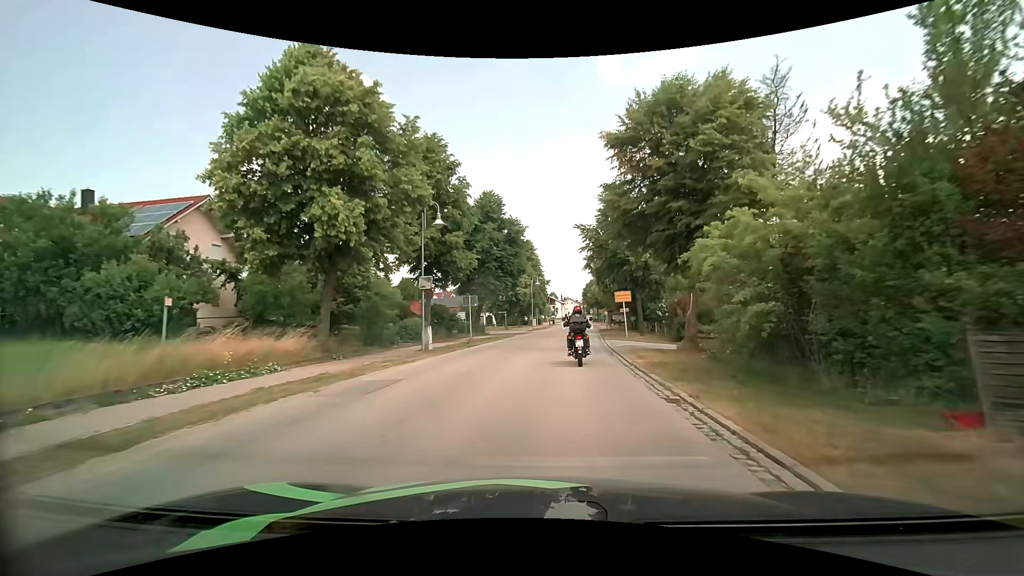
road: secondary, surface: asphalt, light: Day
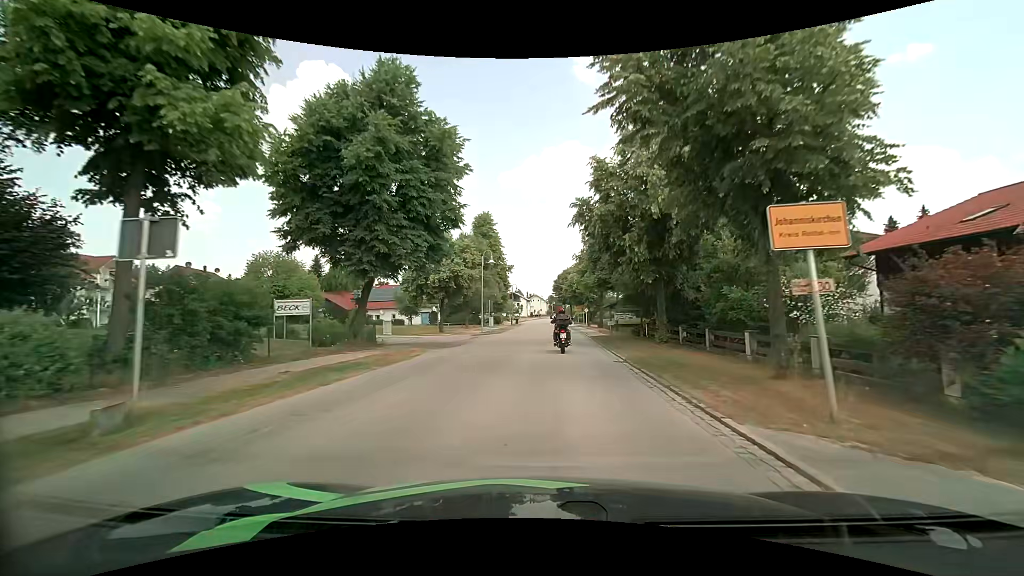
(+1.0, +23.6) m; +4°
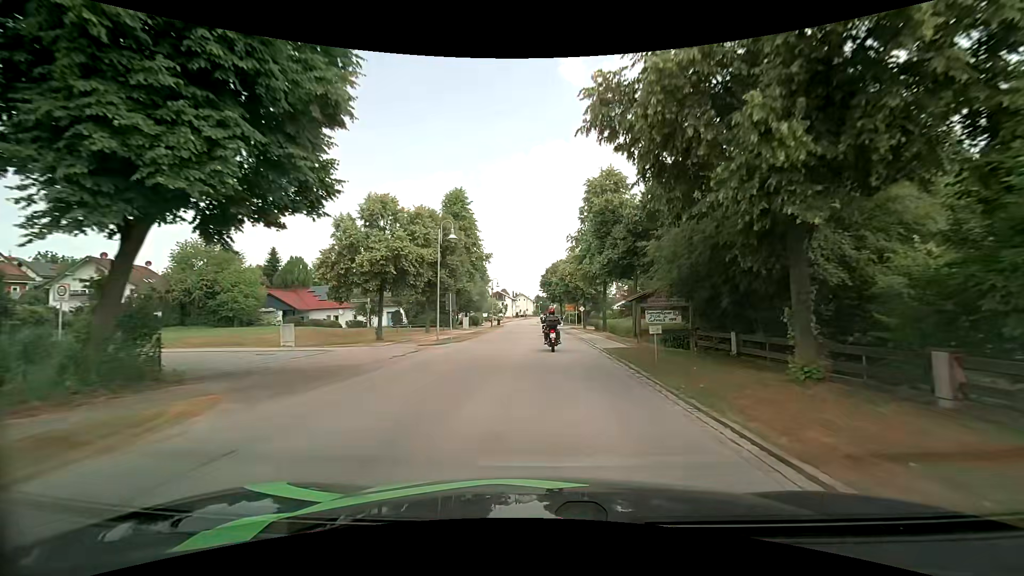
(+0.3, +13.1) m; +2°
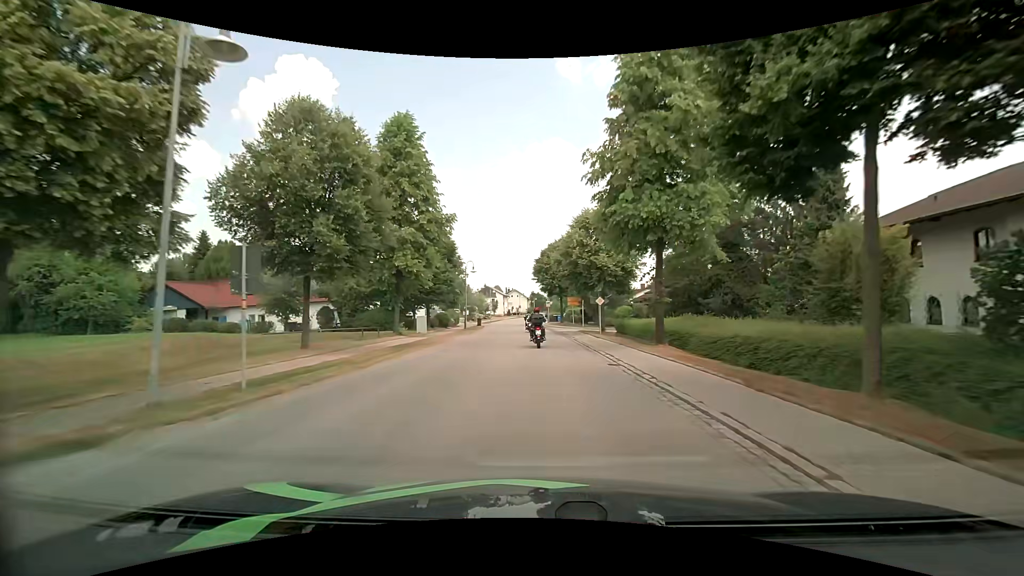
(+0.3, +20.6) m; +1°
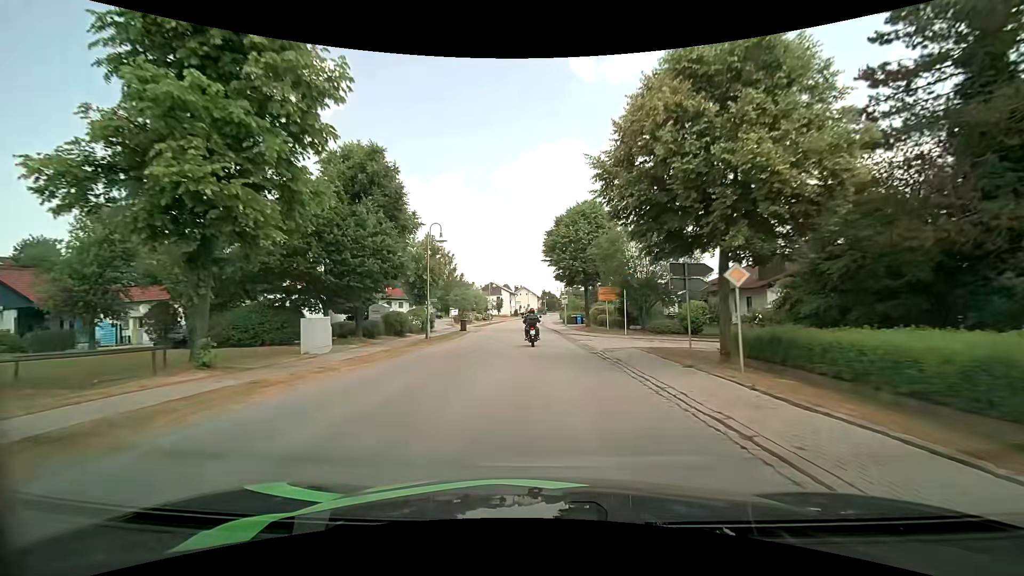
(-0.3, +21.3) m; -1°
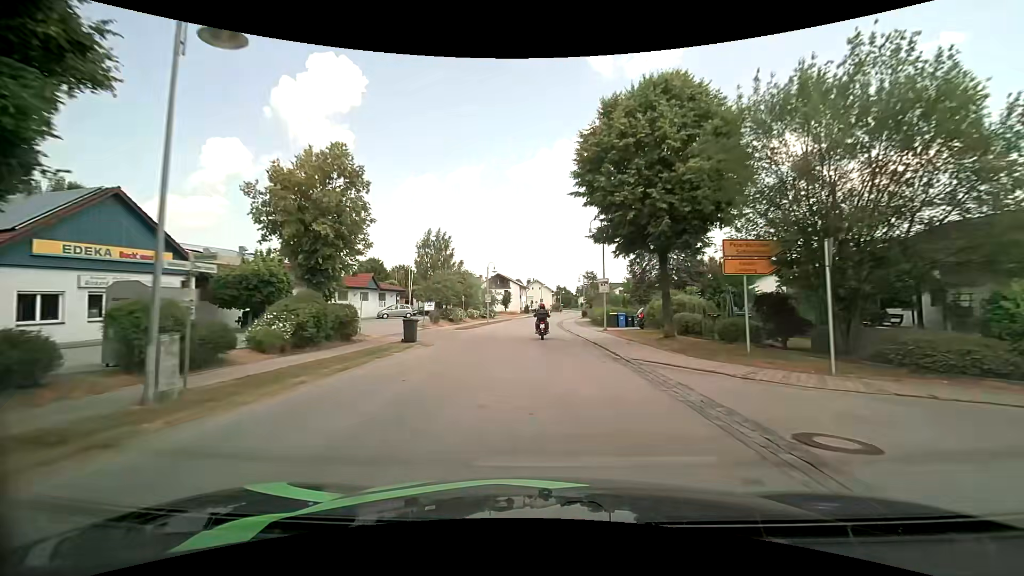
(-0.6, +22.1) m; -2°
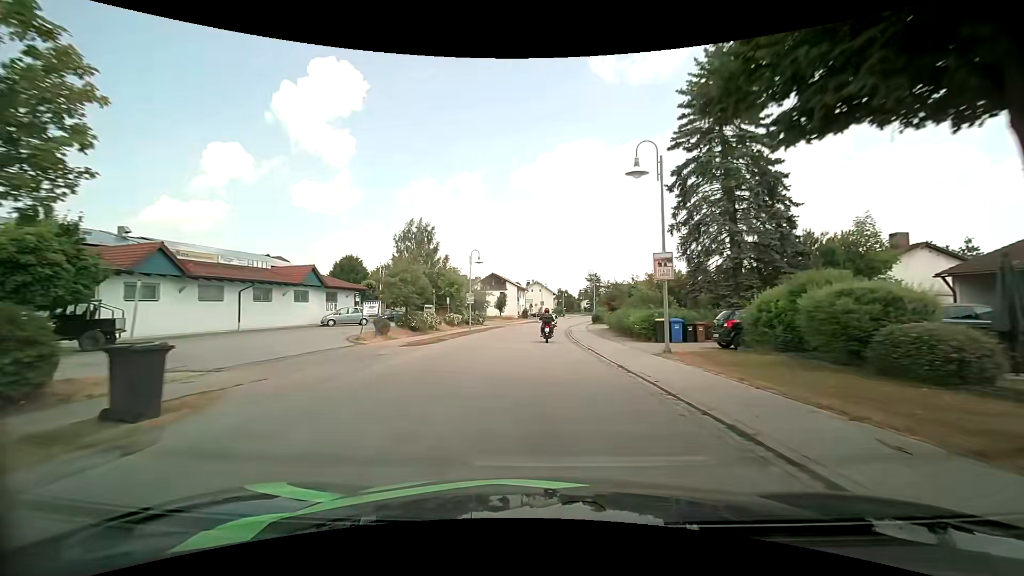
(-0.1, +14.8) m; -1°
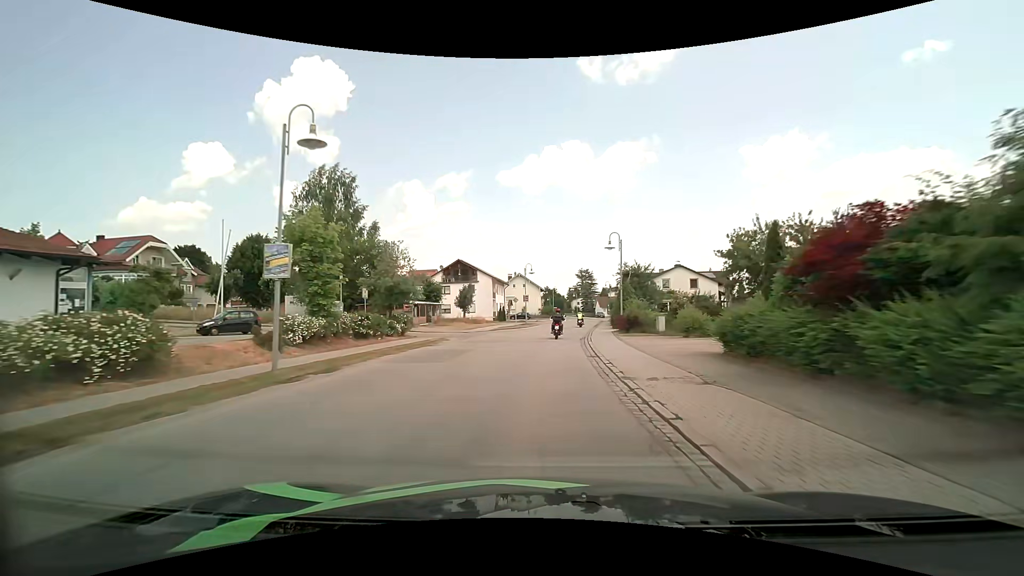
(+0.4, +30.1) m; +2°
(0, +10) (0, +20) (+1, +30) (+2, +40) (+3, +50) (+5, +60) (+6, +70) (+8, +80) (+9, +89) (+9, +99) m
